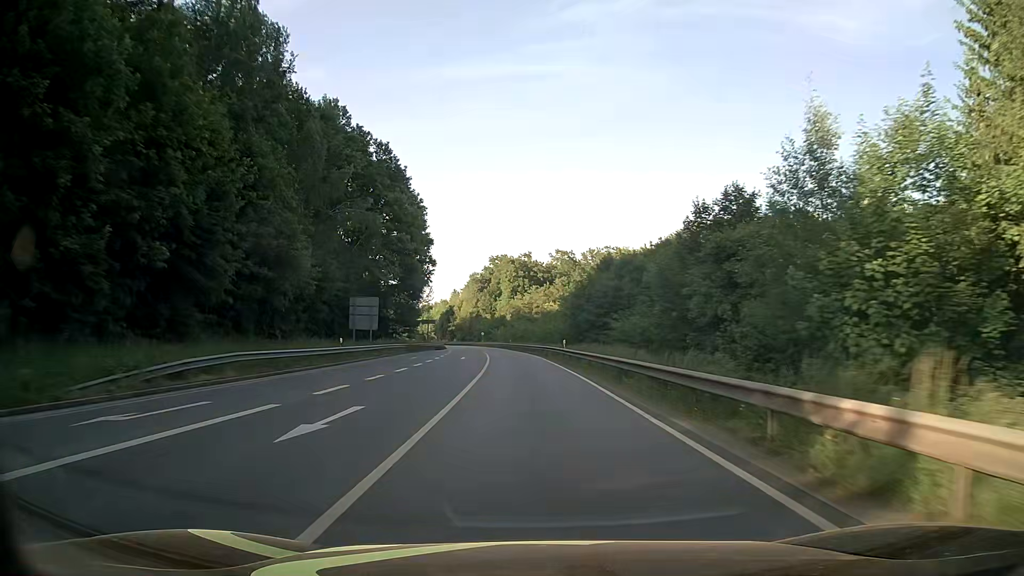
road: primary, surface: asphalt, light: Day
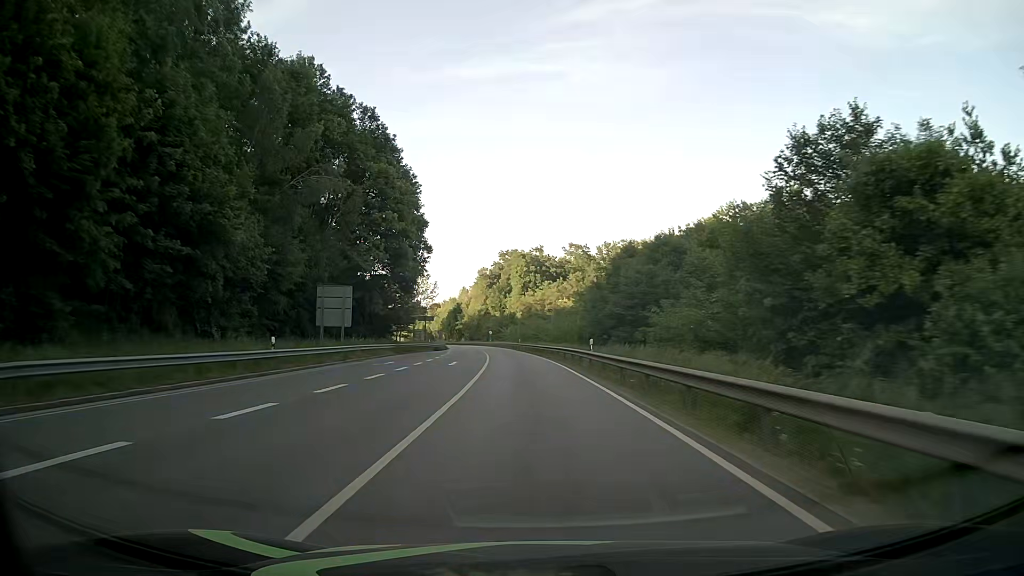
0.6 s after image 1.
(-0.1, +12.0) m; -1°
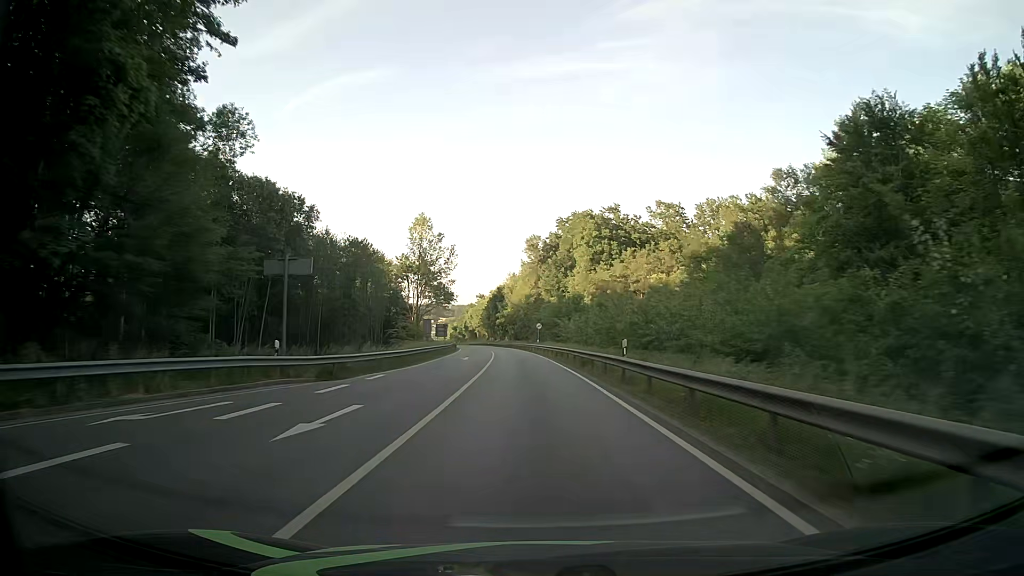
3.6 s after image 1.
(-2.9, +60.5) m; -5°
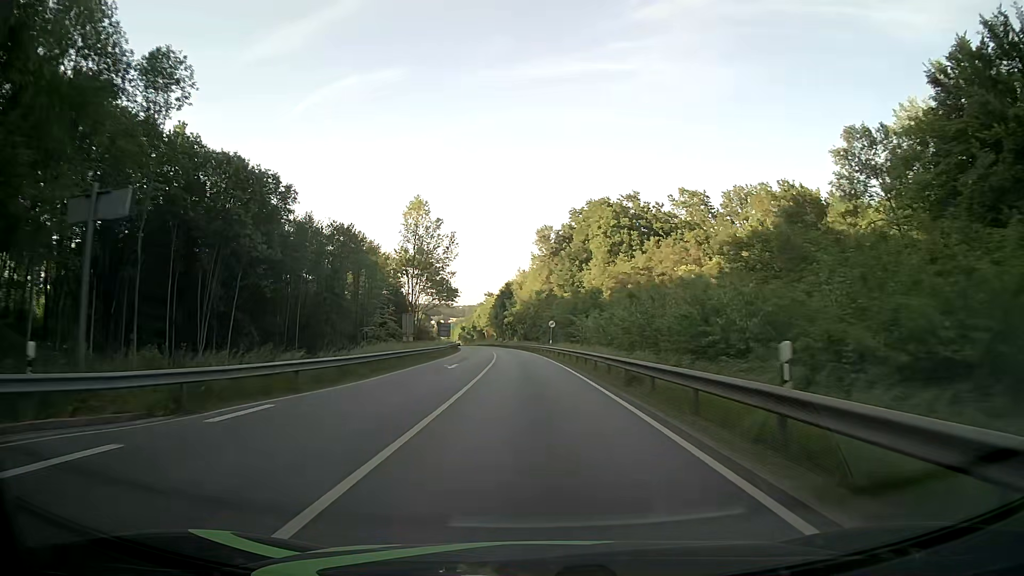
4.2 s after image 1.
(-0.1, +12.3) m; -1°
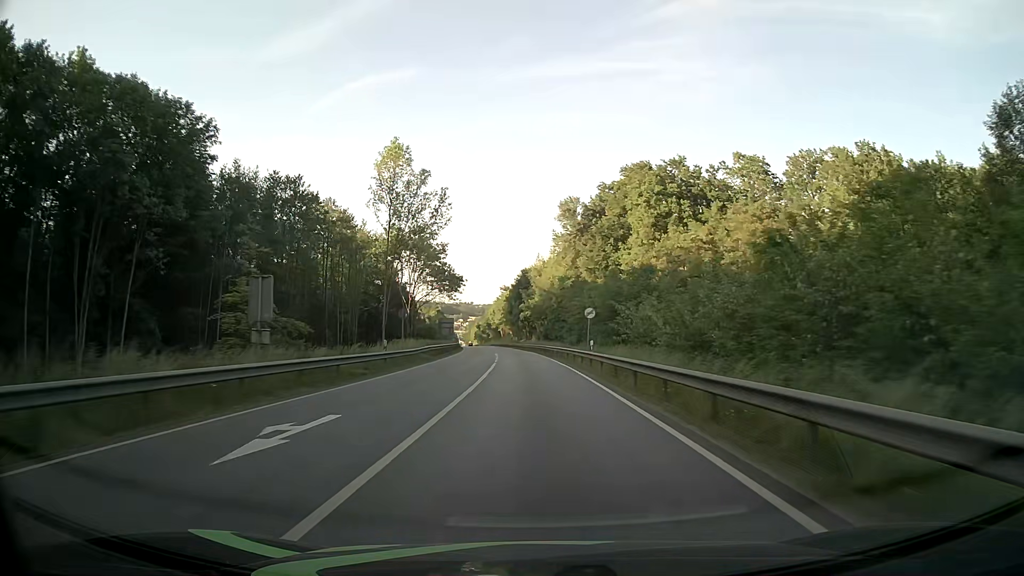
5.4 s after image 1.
(-0.4, +24.8) m; -2°
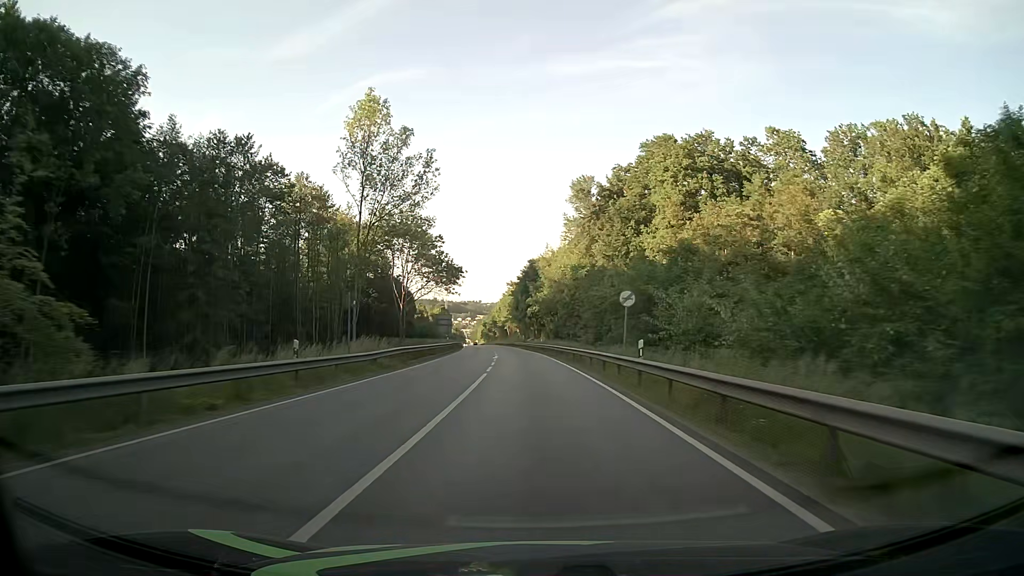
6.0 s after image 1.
(-0.1, +12.4) m; -1°
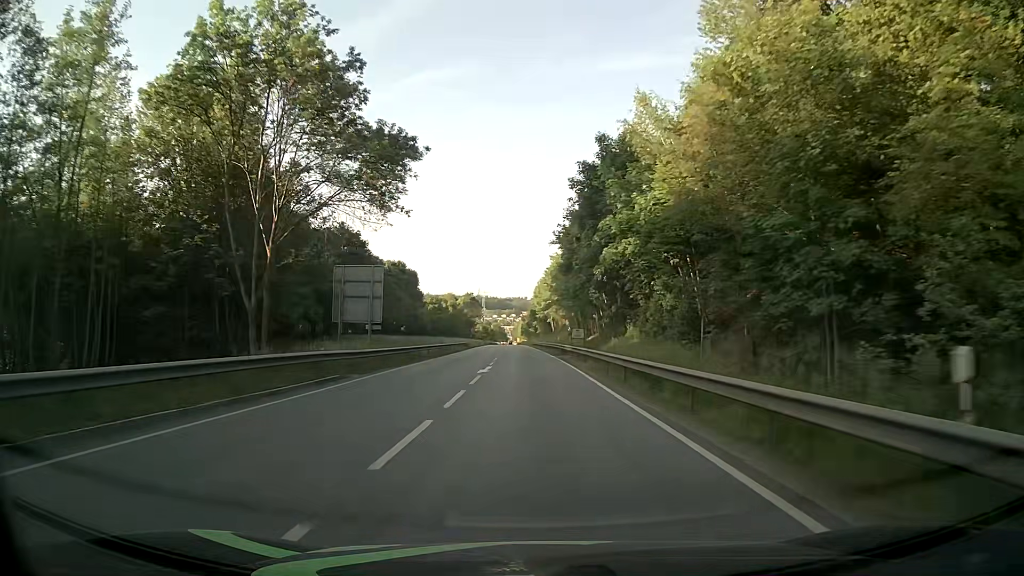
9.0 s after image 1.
(-2.1, +62.4) m; -4°
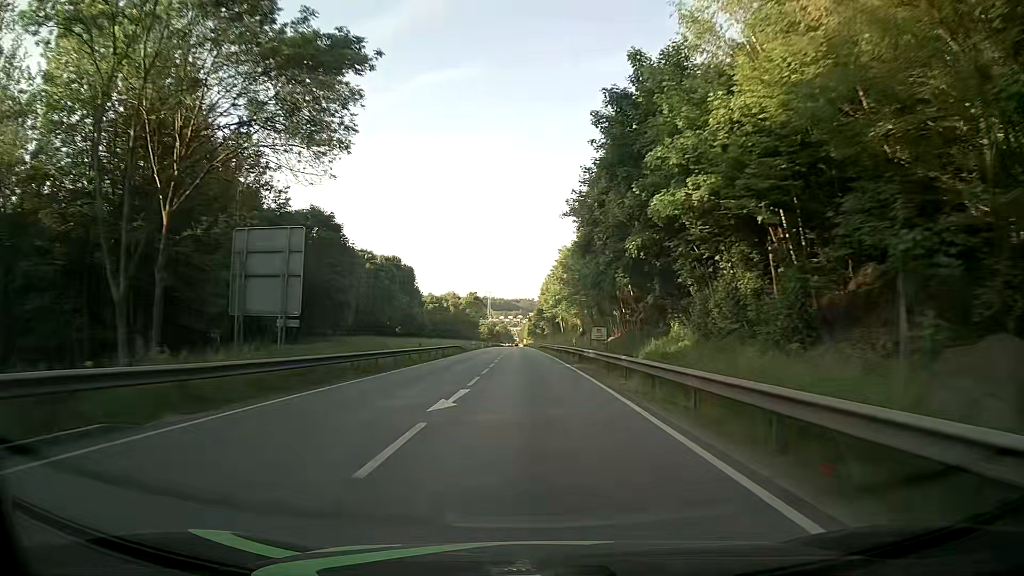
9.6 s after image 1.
(-0.1, +12.5) m; -1°
(0, +10) (0, +20) (0, +30) (0, +40) (-1, +50) (-1, +60) (-1, +70) (-1, +80) (-2, +90) (-2, +100) m
